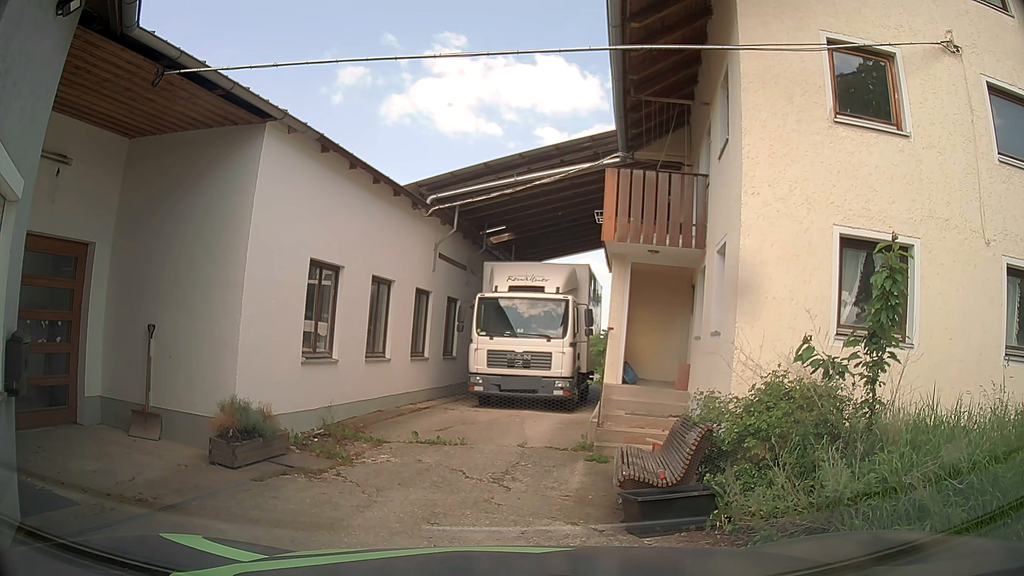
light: Day
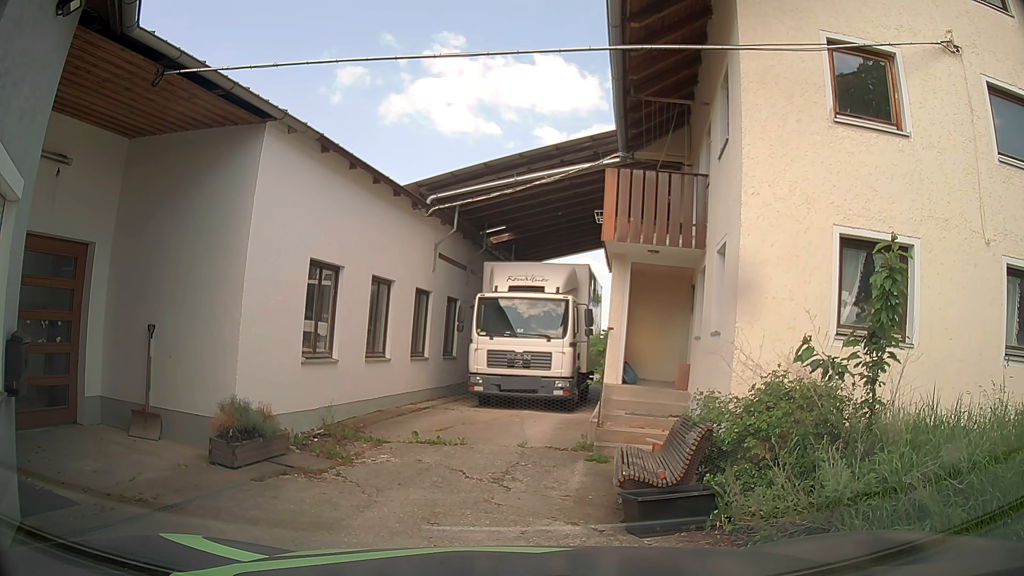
(0.0, 0.0) m; 0°
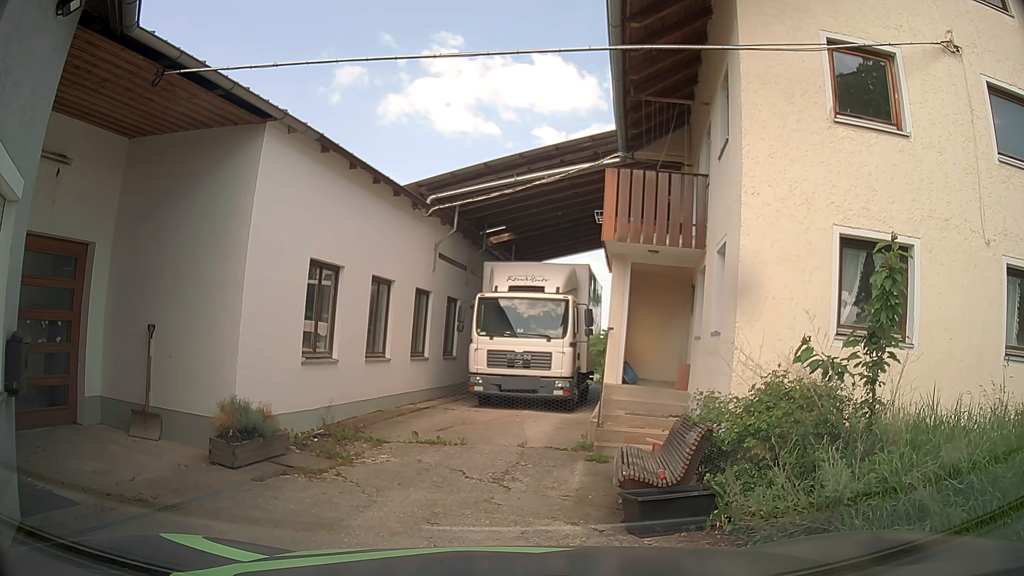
(0.0, 0.0) m; 0°
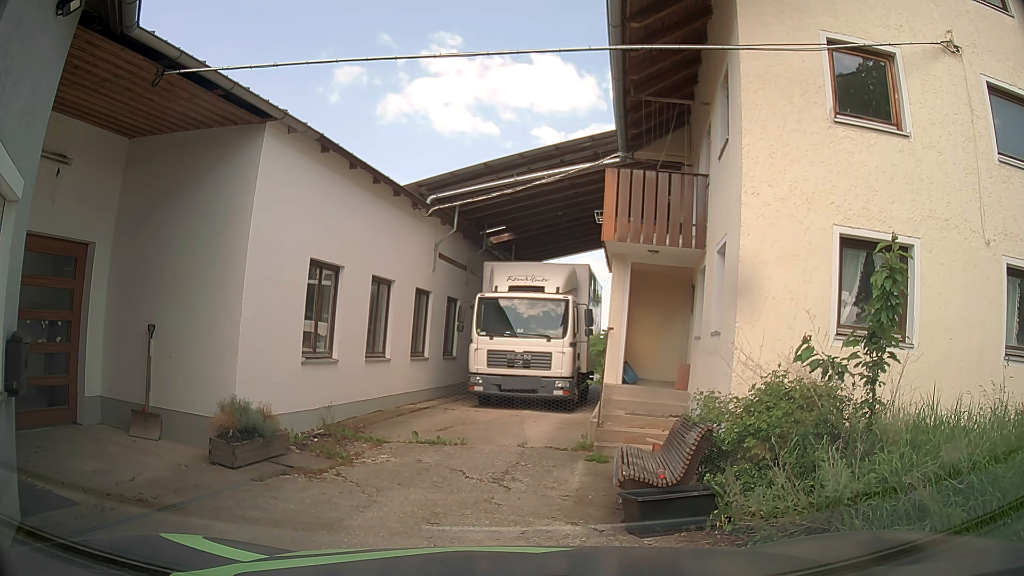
(0.0, 0.0) m; 0°
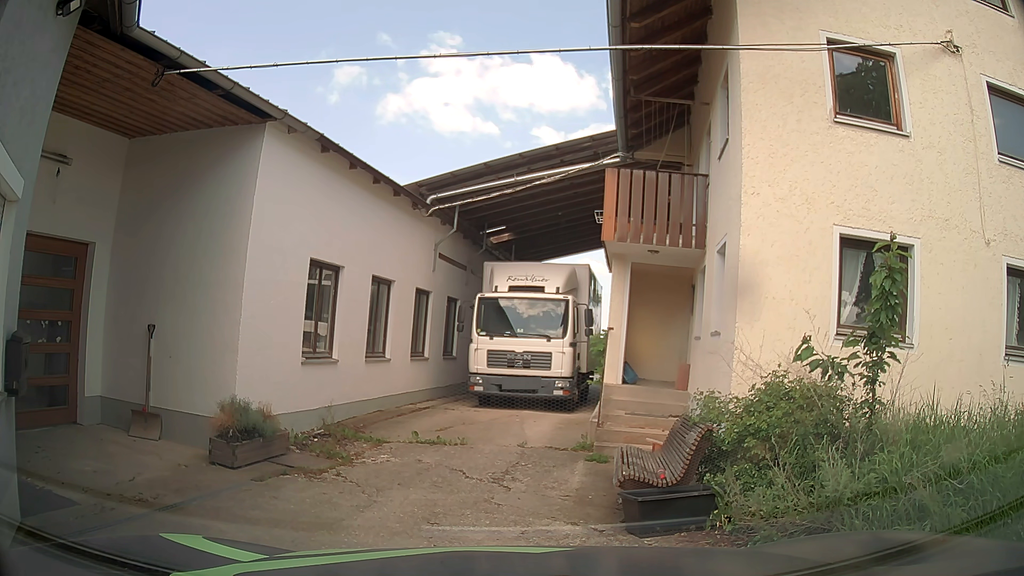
(0.0, 0.0) m; 0°
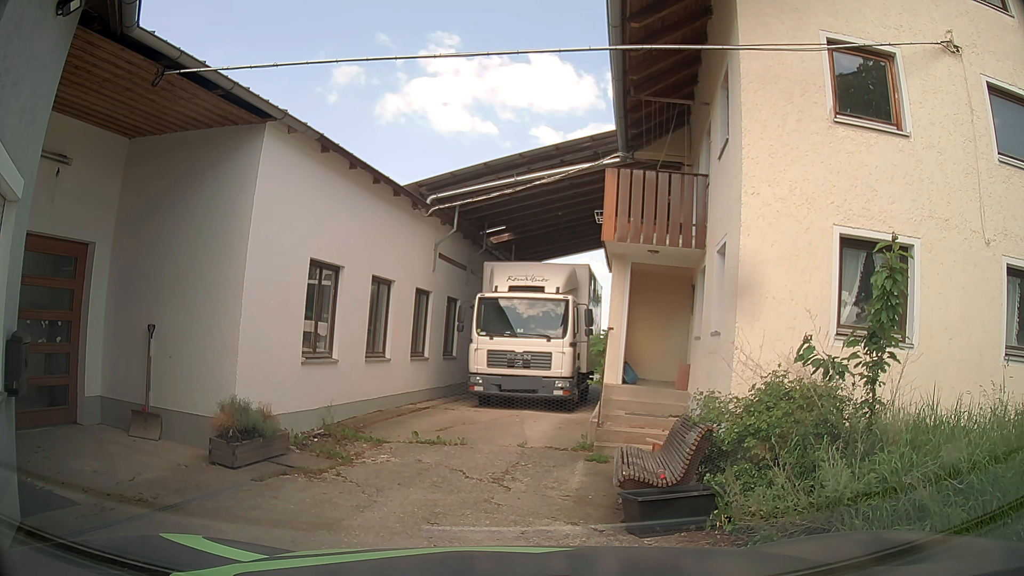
(0.0, 0.0) m; 0°
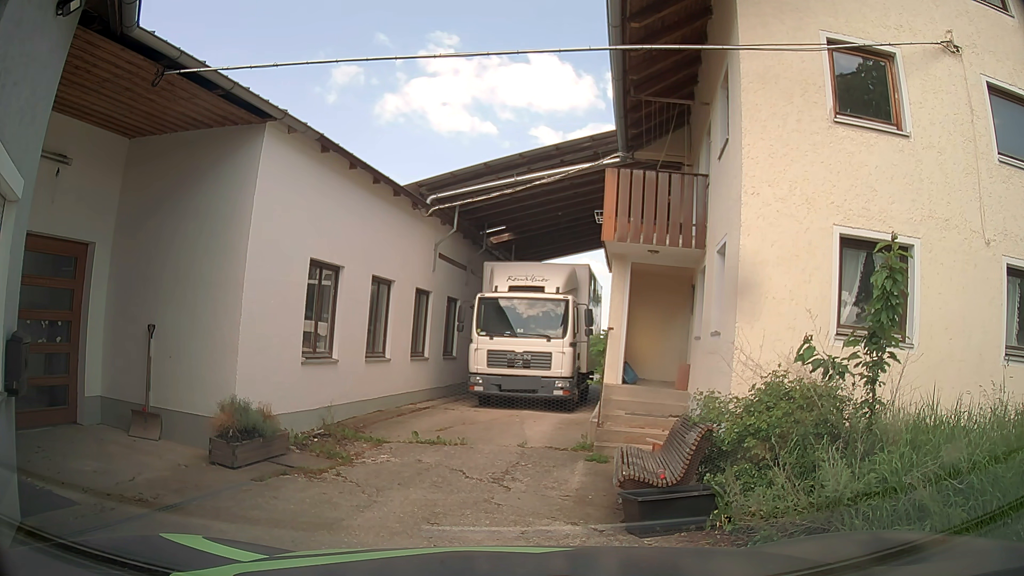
(0.0, 0.0) m; 0°
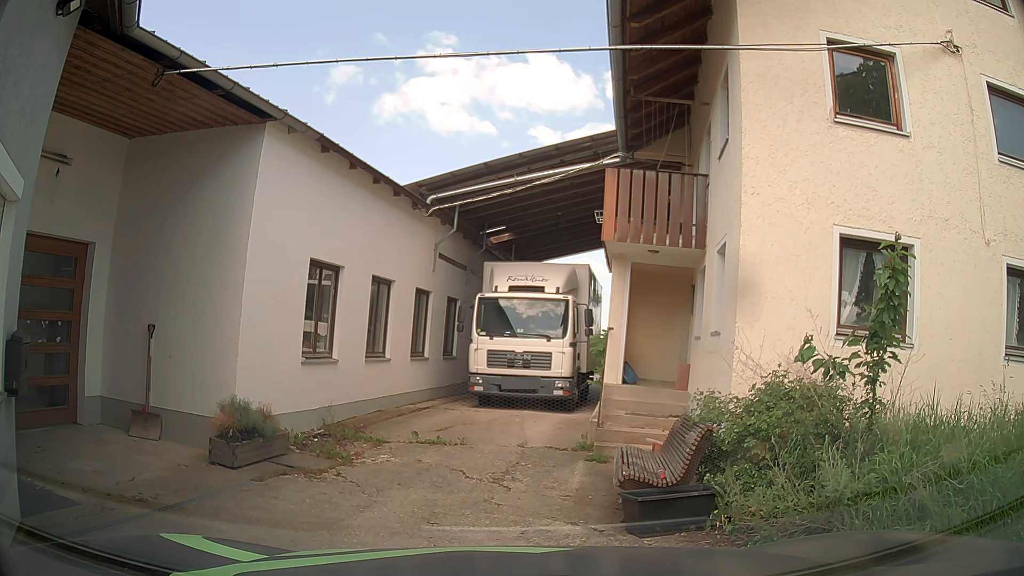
(0.0, 0.0) m; 0°
